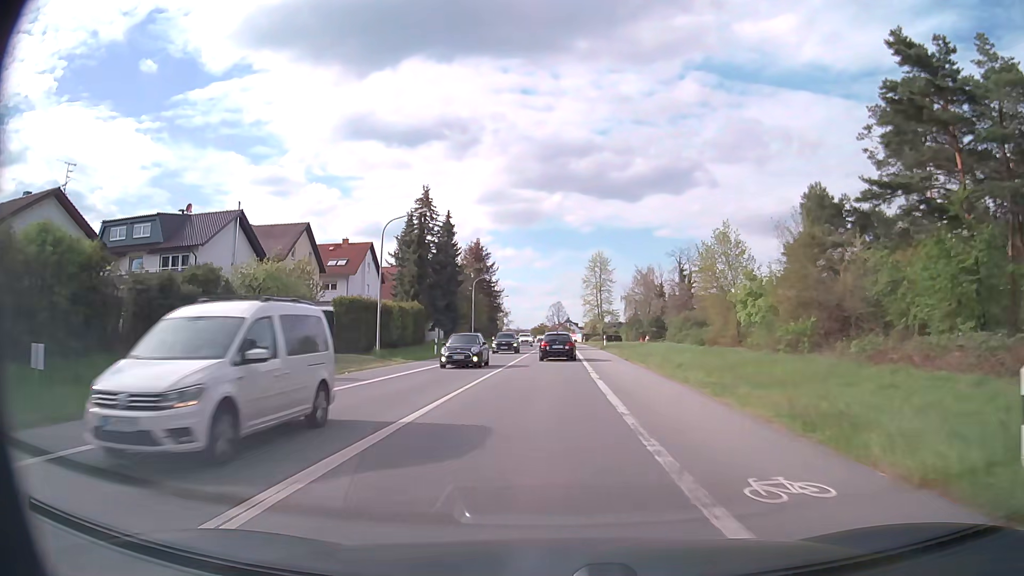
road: primary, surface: asphalt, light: Day
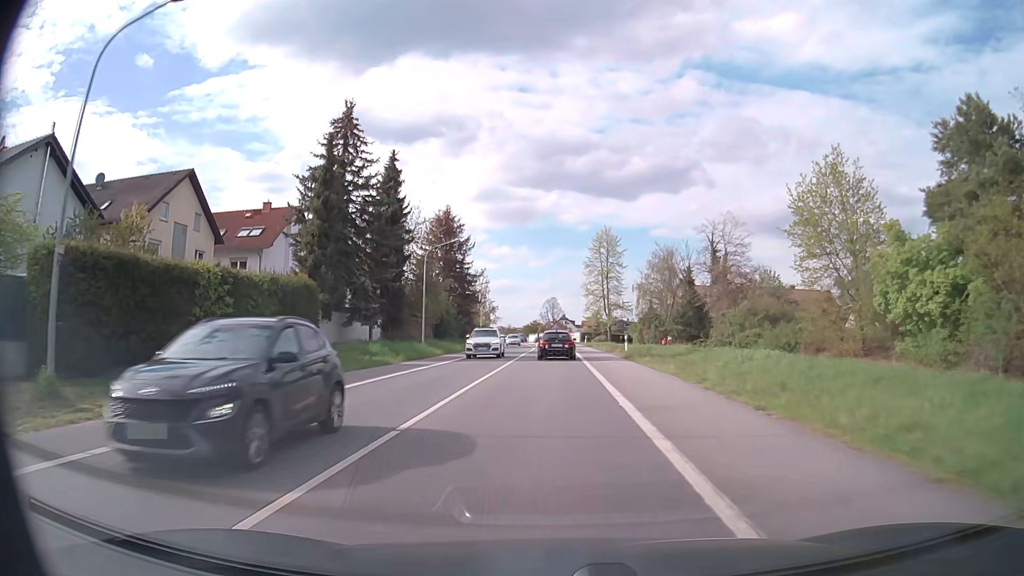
(+0.1, +24.7) m; 0°
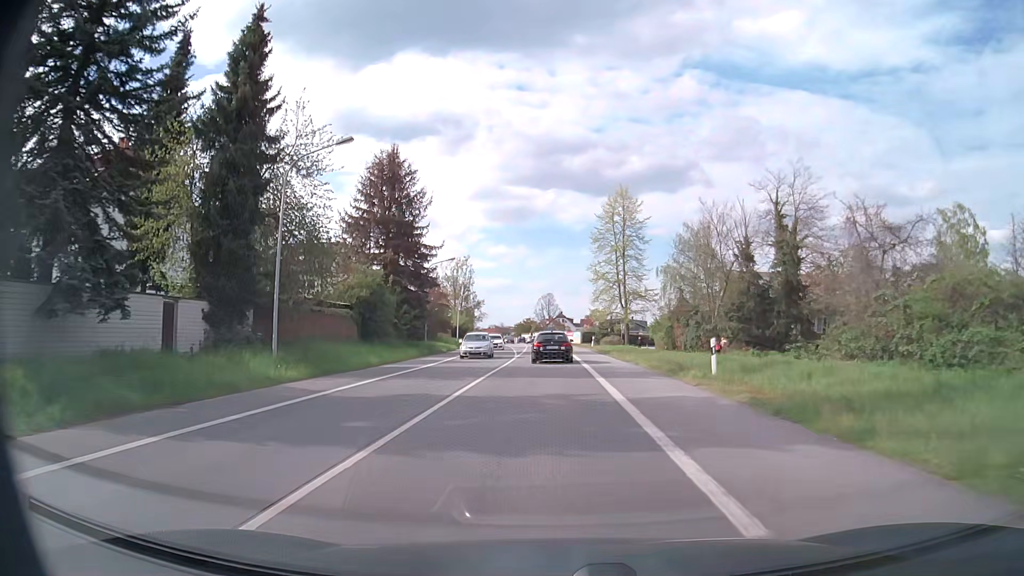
(+0.1, +25.0) m; 0°
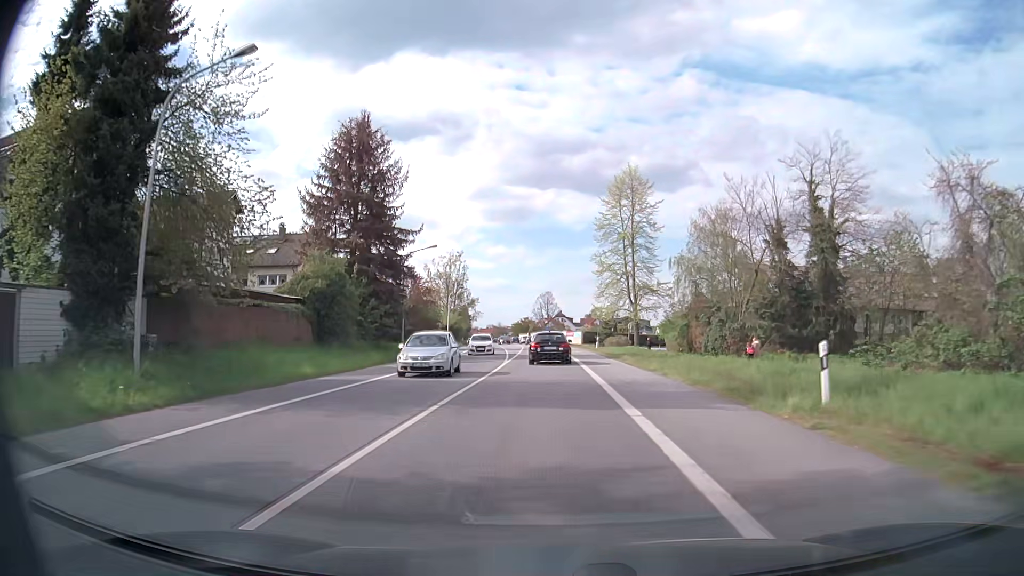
(0.0, +8.2) m; 0°
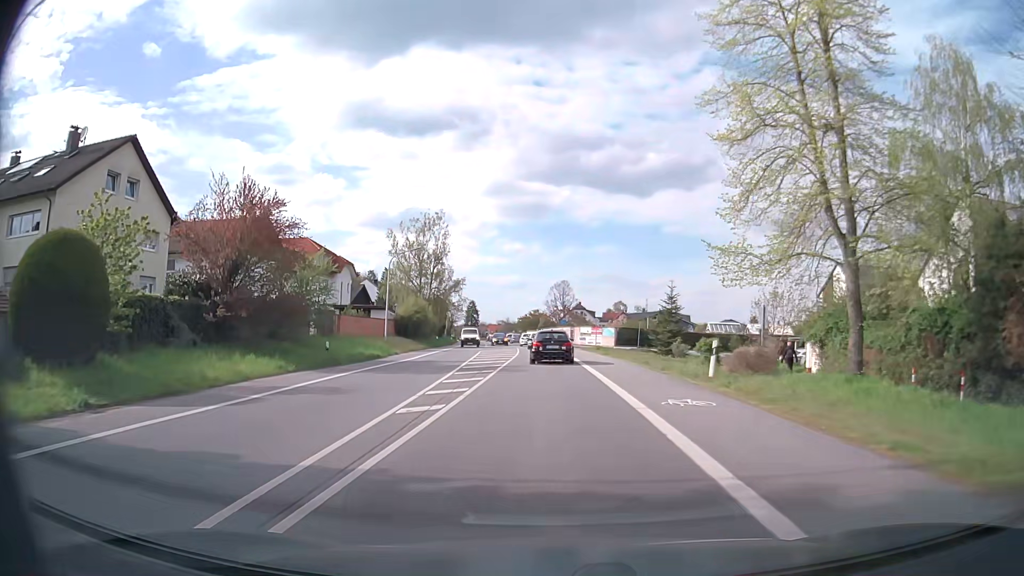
(-0.3, +39.6) m; -1°
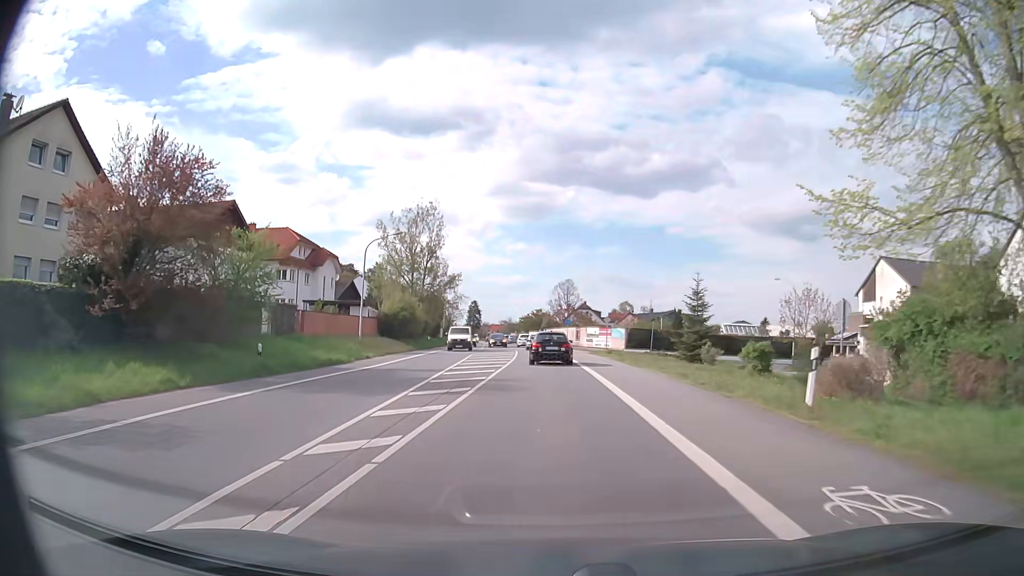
(0.0, +7.7) m; 0°
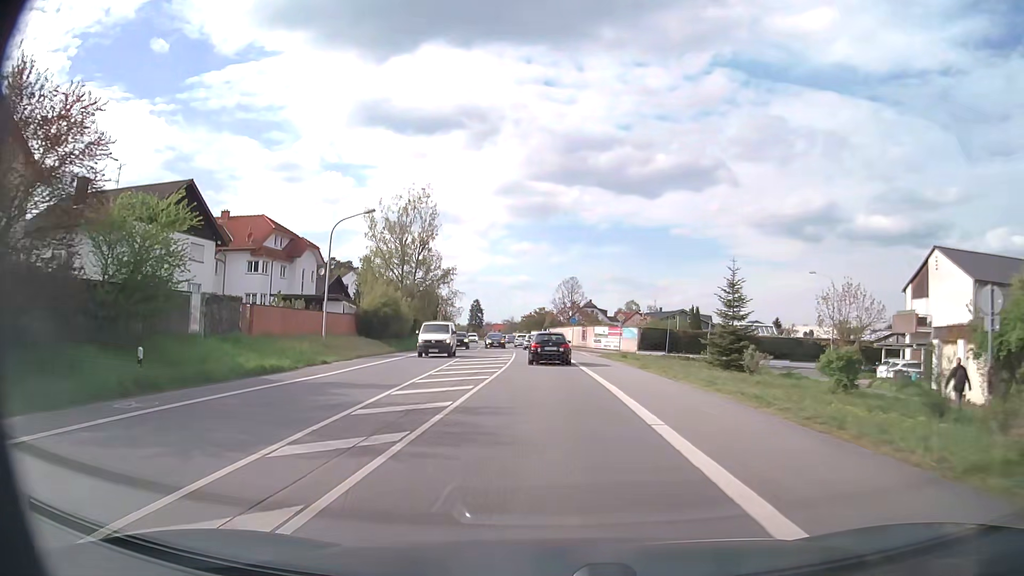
(0.0, +7.6) m; 0°
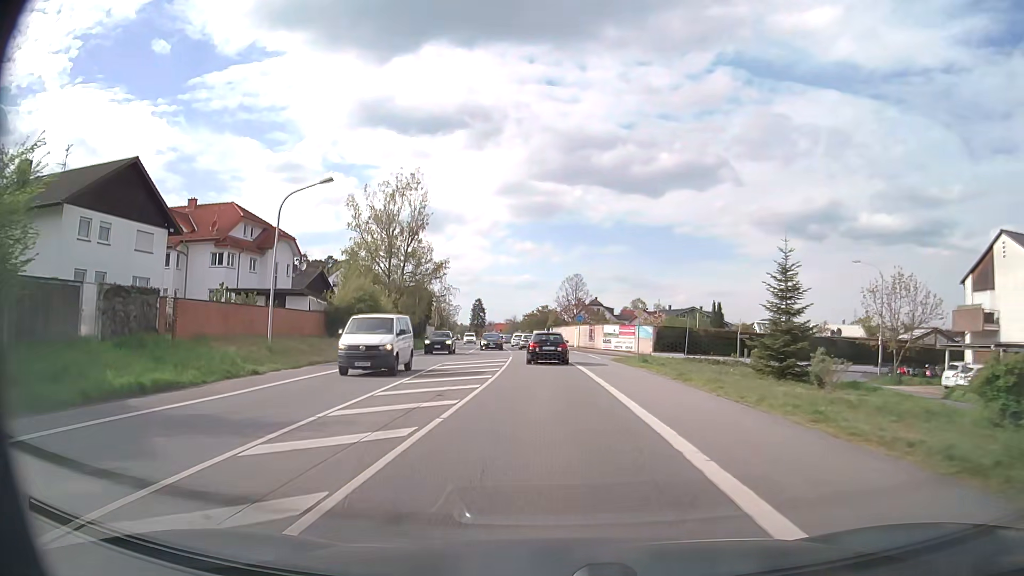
(0.0, +7.5) m; 0°
(0, +10) (0, +20) (0, +30) (-1, +40) (-1, +50) (-2, +60) (-3, +70) (-4, +80) (-5, +90) (-7, +100) m
